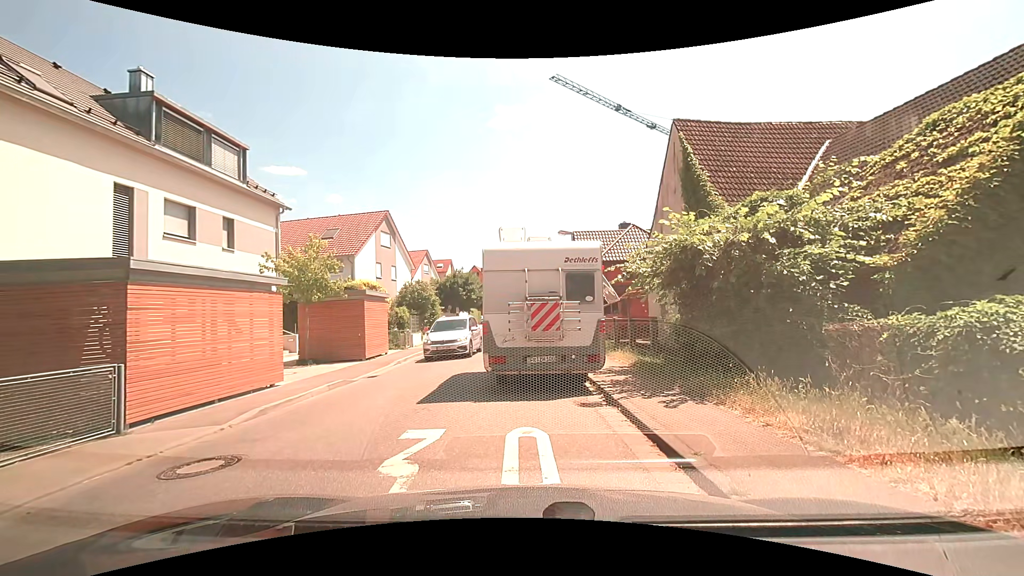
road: tertiary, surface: asphalt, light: Day
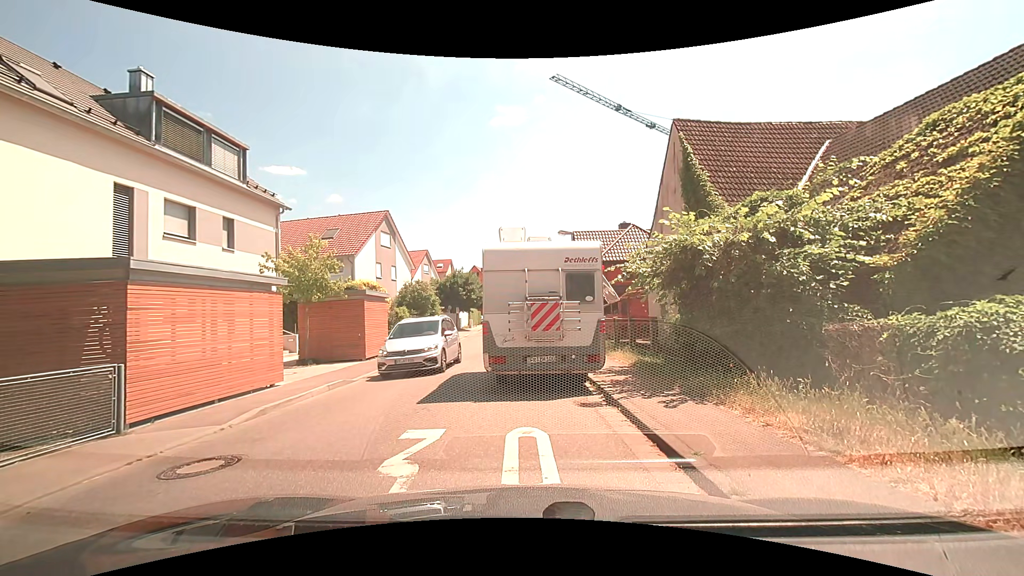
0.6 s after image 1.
(0.0, 0.0) m; 0°
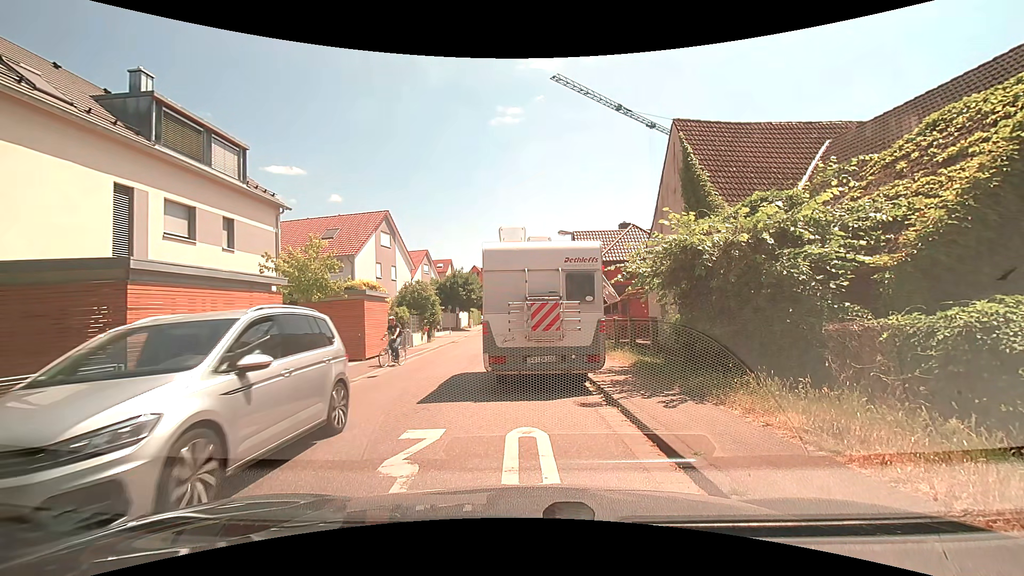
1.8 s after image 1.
(0.0, 0.0) m; 0°
(-3, +9) (-3, +19) (-2, +29) (-2, +39) (-2, +49) (-3, +59) (-3, +69) (-3, +79) (-3, +89) (-2, +99) m
